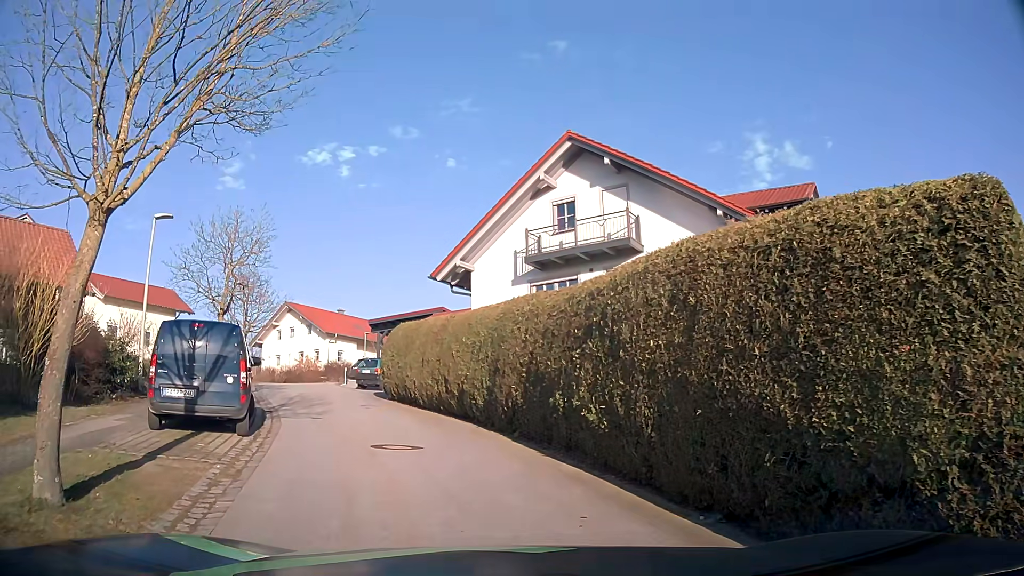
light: Day
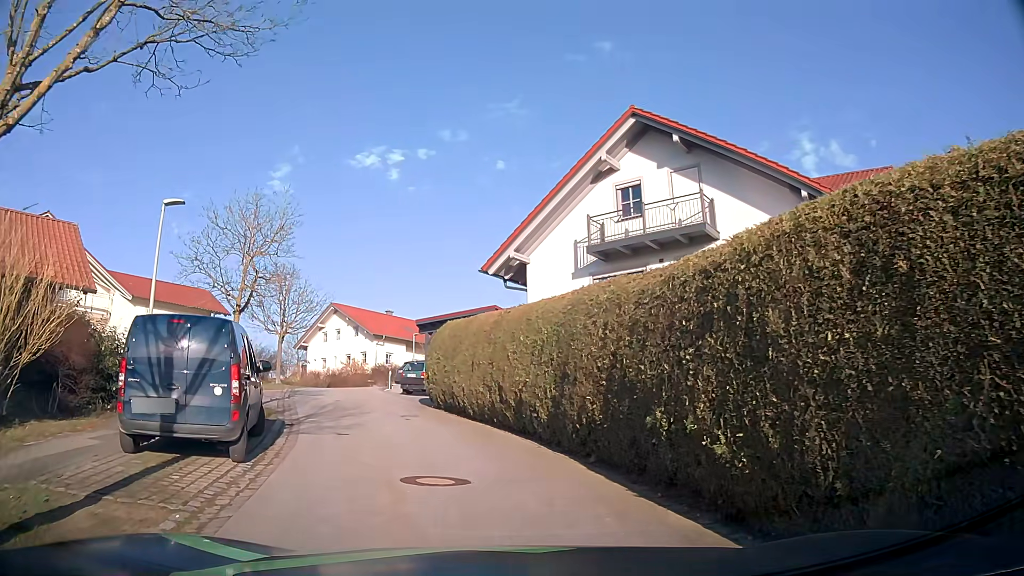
(-0.1, +2.7) m; -5°
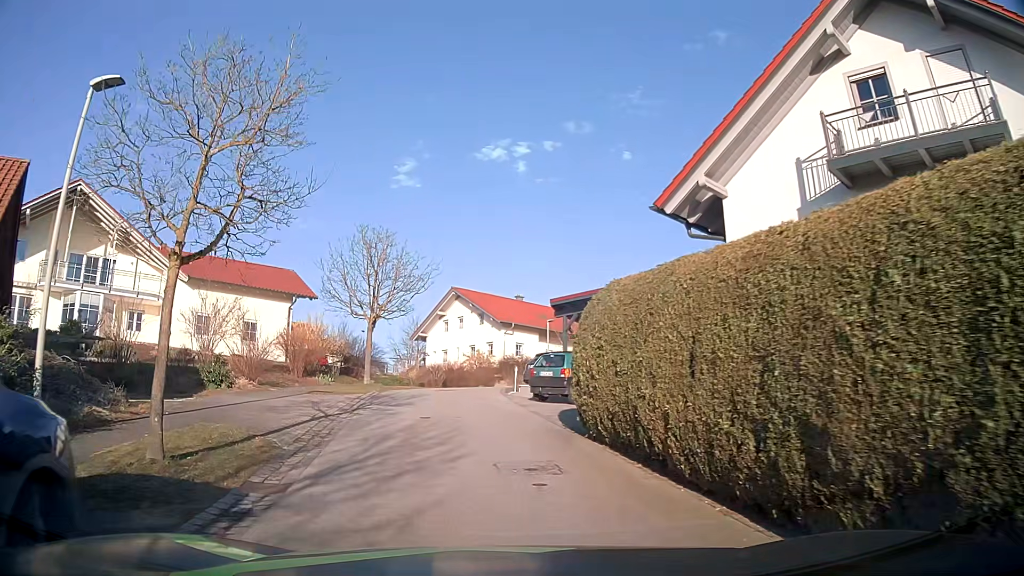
(-0.9, +9.0) m; -12°
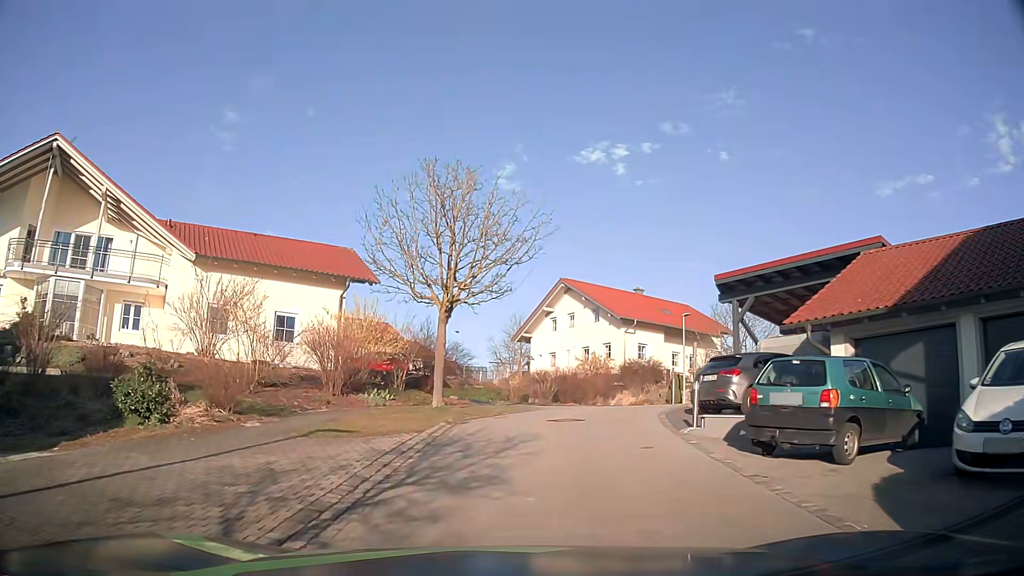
(-0.8, +10.3) m; -9°
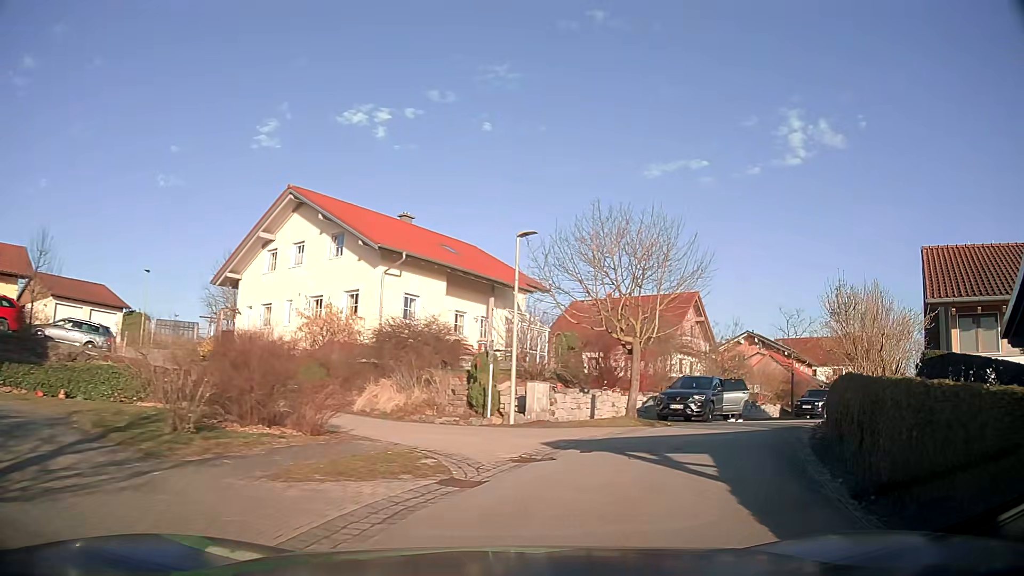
(+2.5, +19.7) m; +22°
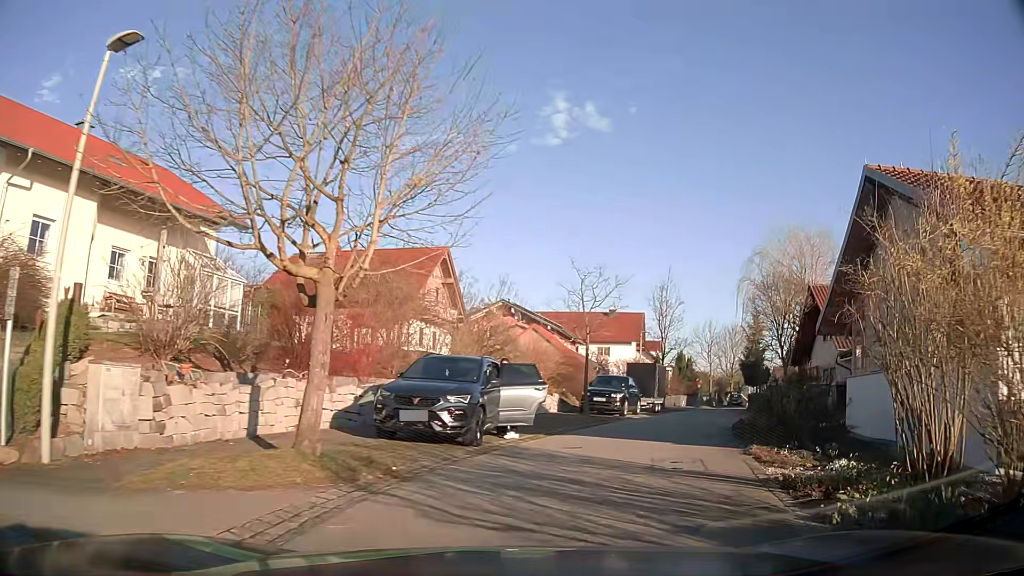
(+2.1, +10.2) m; +23°
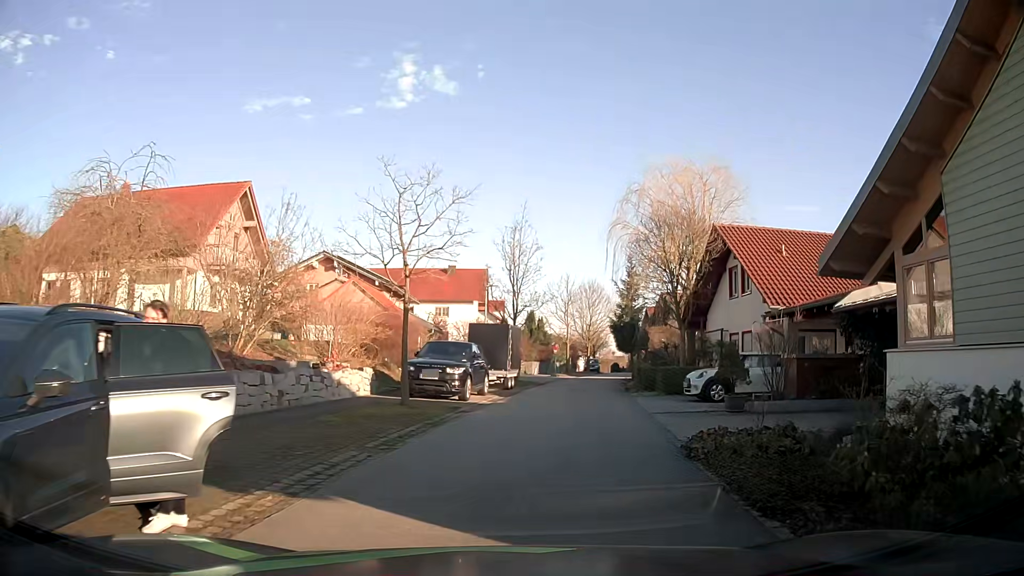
(+1.1, +8.7) m; +14°
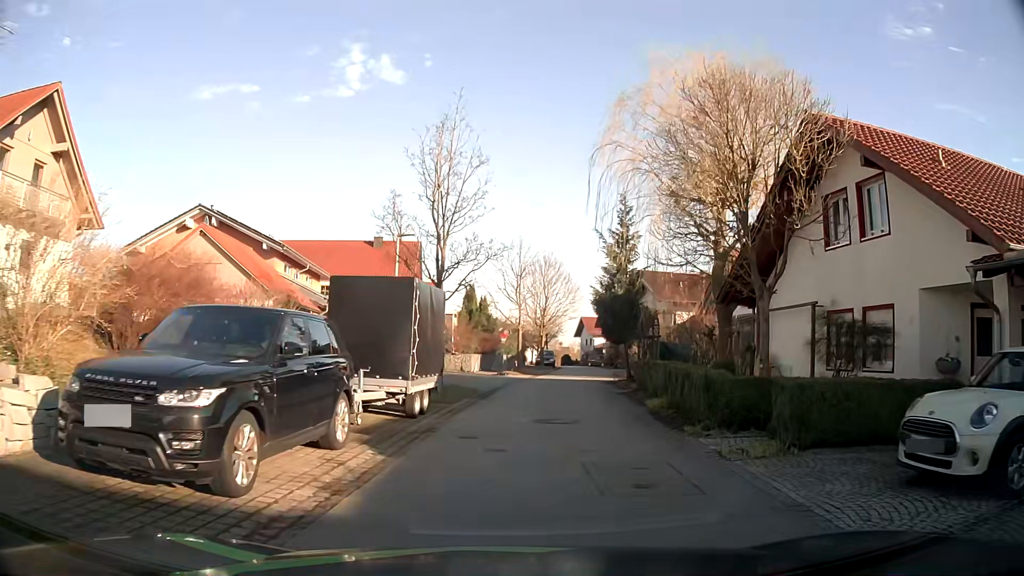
(+0.5, +14.1) m; +5°
(0, +10) (+1, +20) (+2, +30) (+3, +40) (+4, +50) (+6, +60) (+7, +70) (+7, +80) (+7, +90) (+7, +100) m
